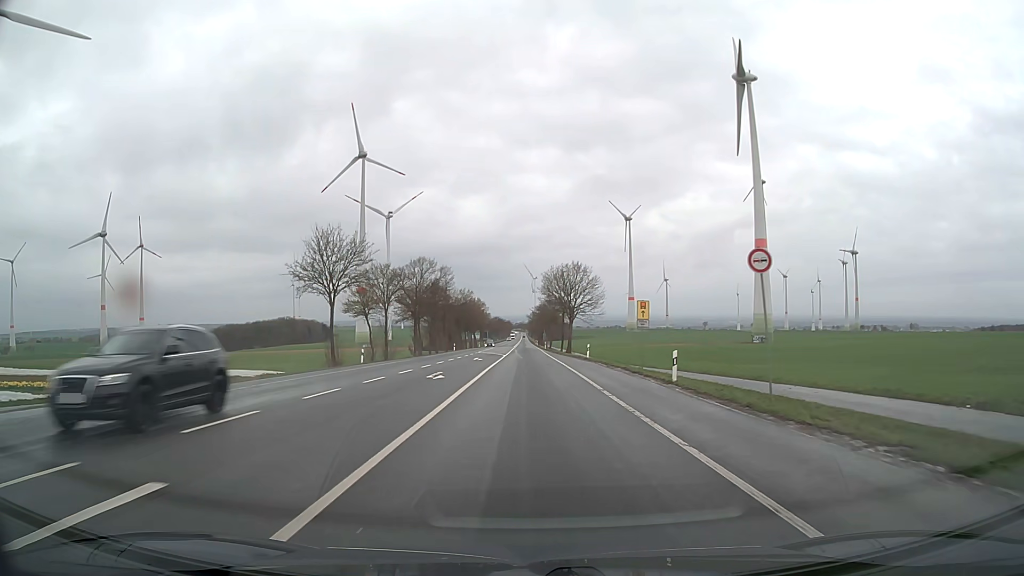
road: primary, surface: asphalt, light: Day
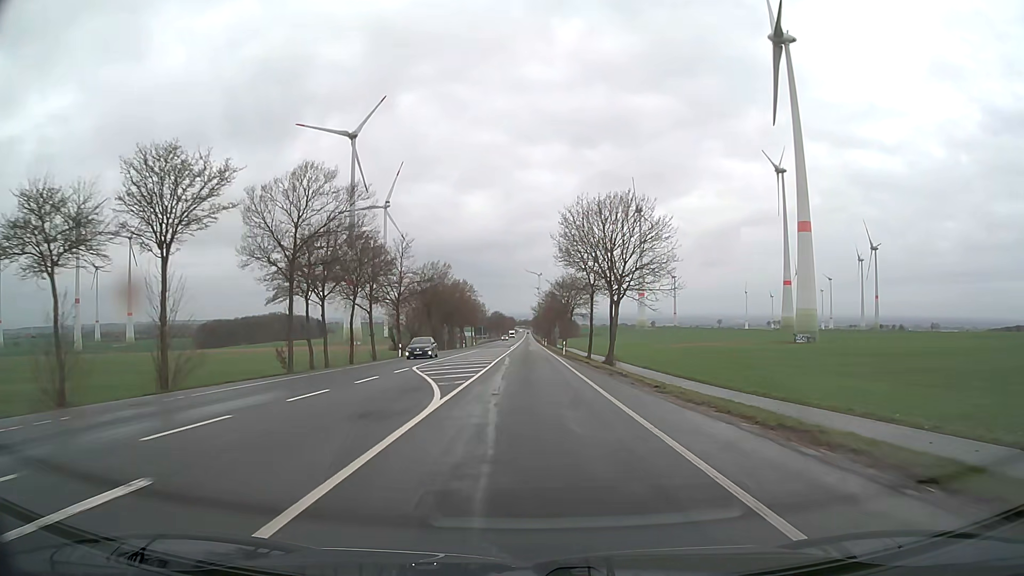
(0.0, +43.2) m; 0°
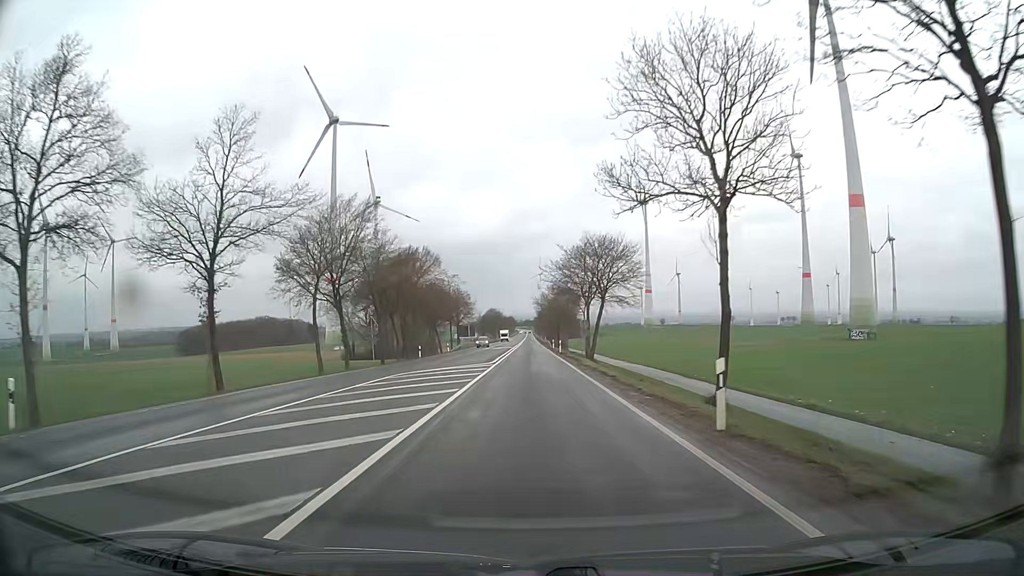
(-0.1, +43.2) m; 0°
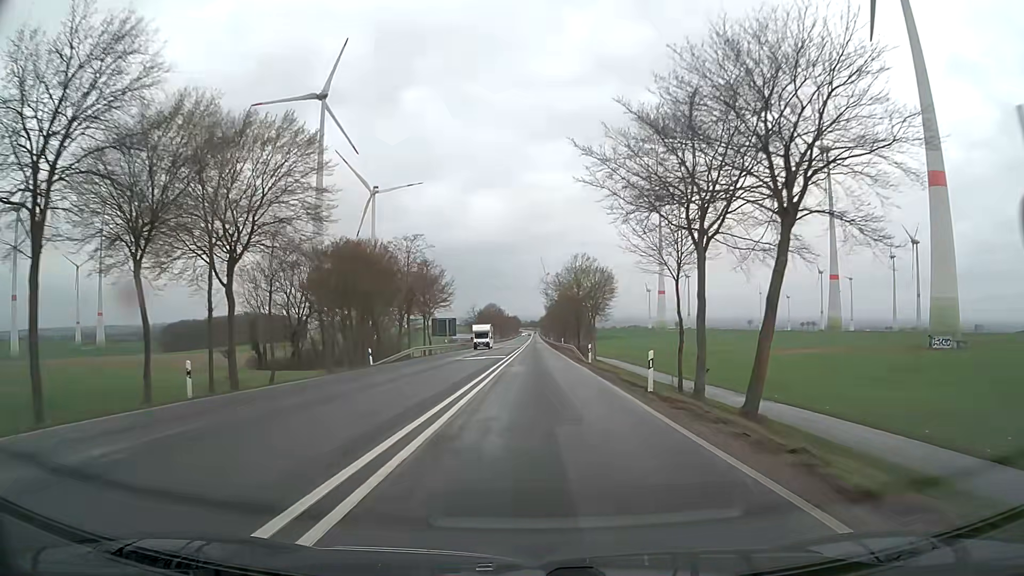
(-0.2, +43.1) m; -1°
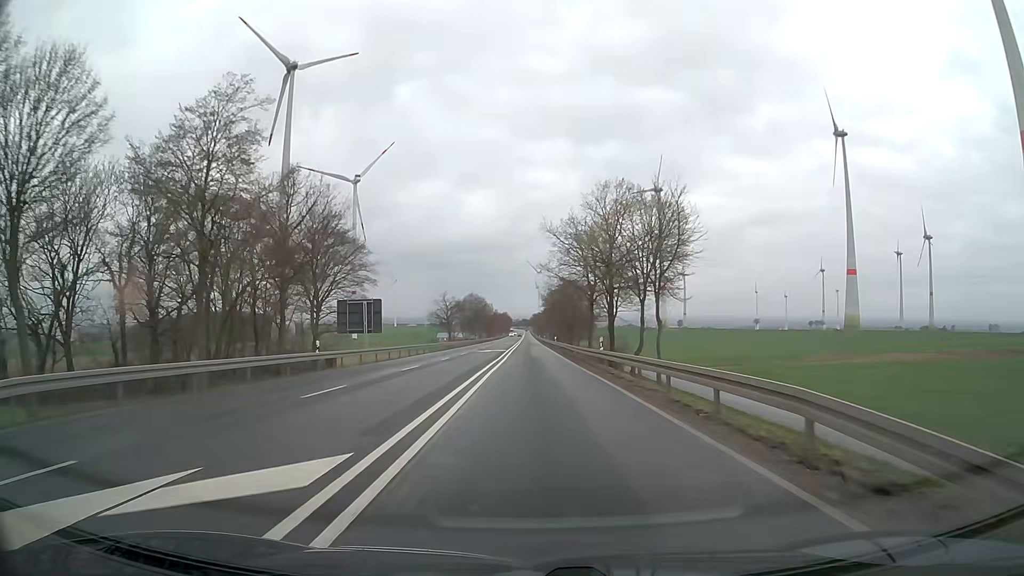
(+0.2, +43.0) m; +1°
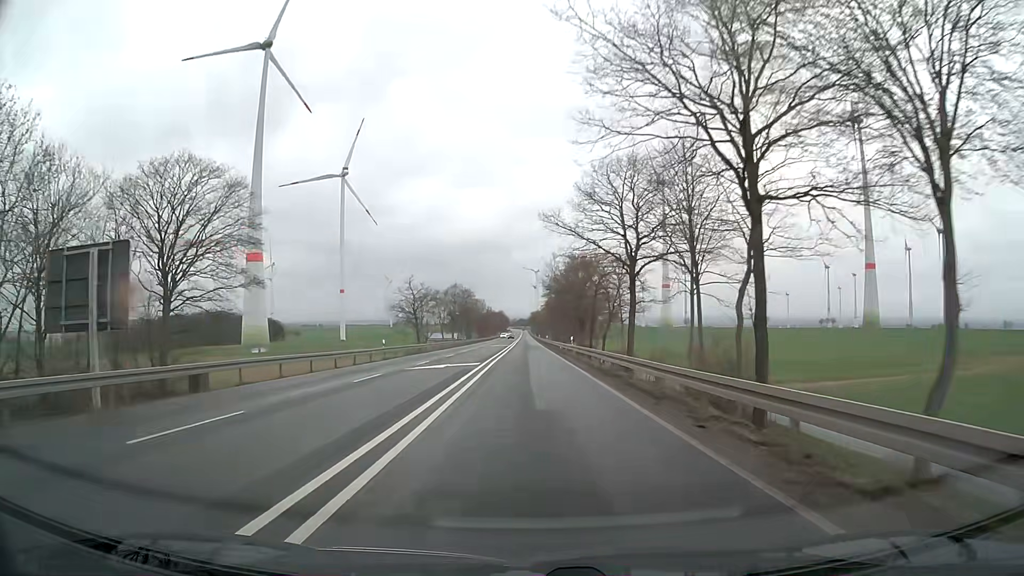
(+0.1, +32.2) m; 0°
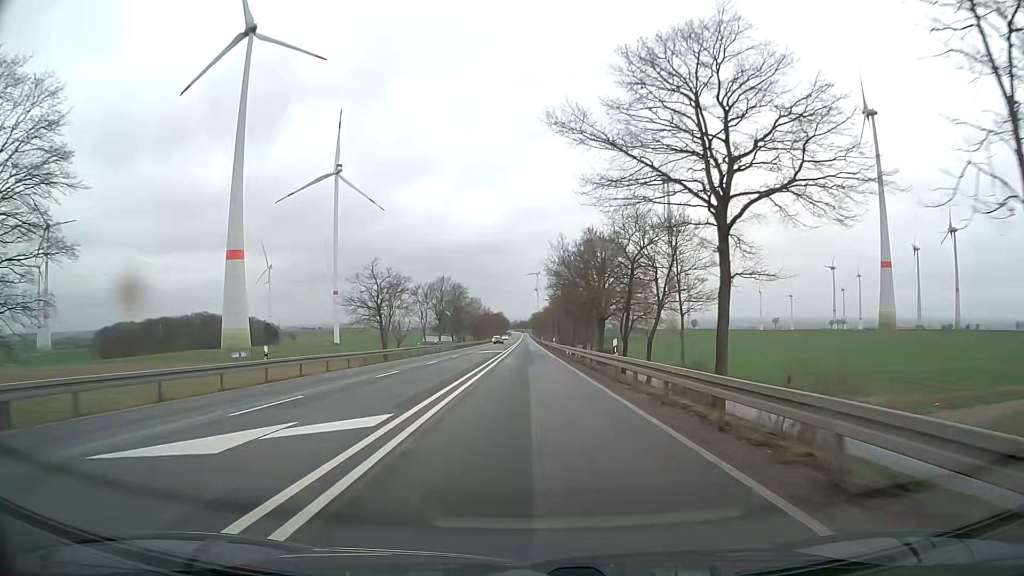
(-0.1, +21.5) m; 0°
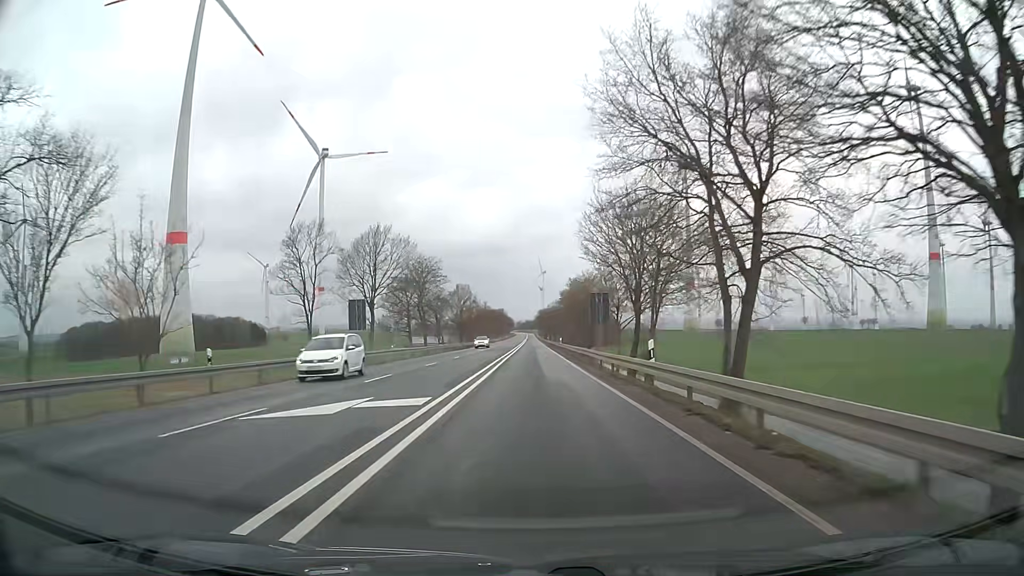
(-0.1, +53.7) m; 0°
(0, +10) (0, +20) (0, +30) (0, +40) (0, +50) (0, +60) (0, +70) (0, +80) (0, +90) (0, +100) m
